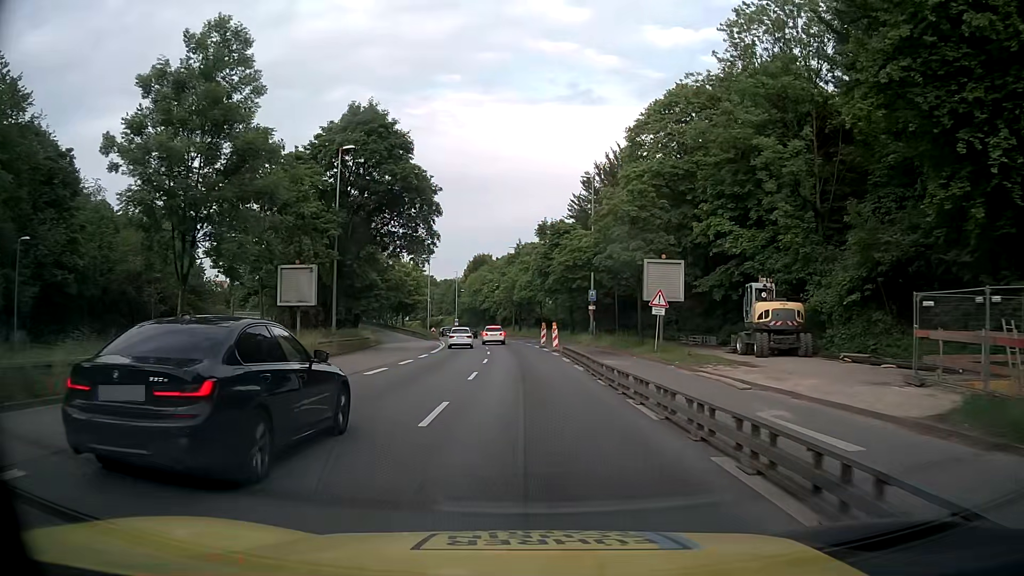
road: trunk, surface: asphalt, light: Day
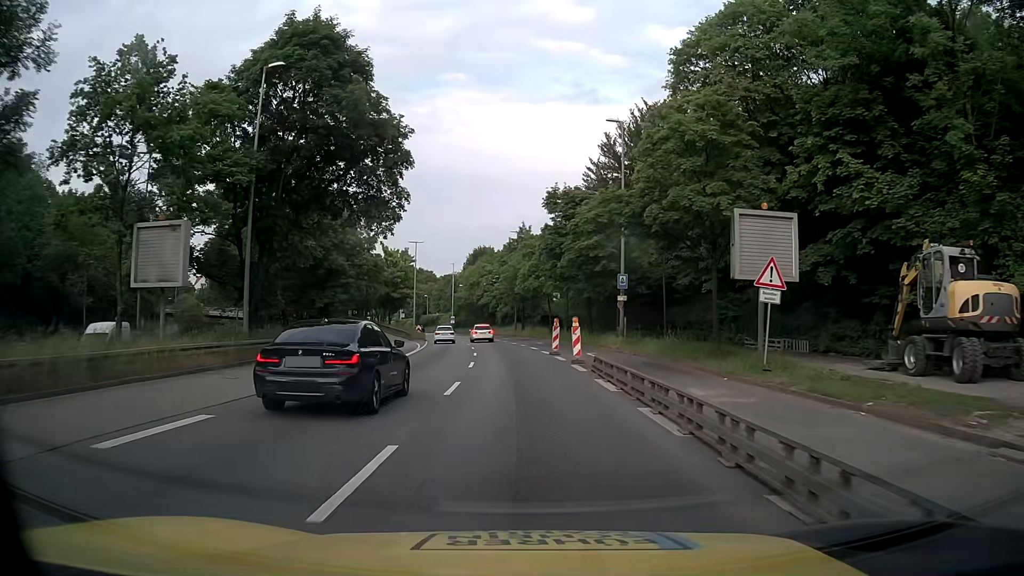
(+0.3, +13.8) m; +1°
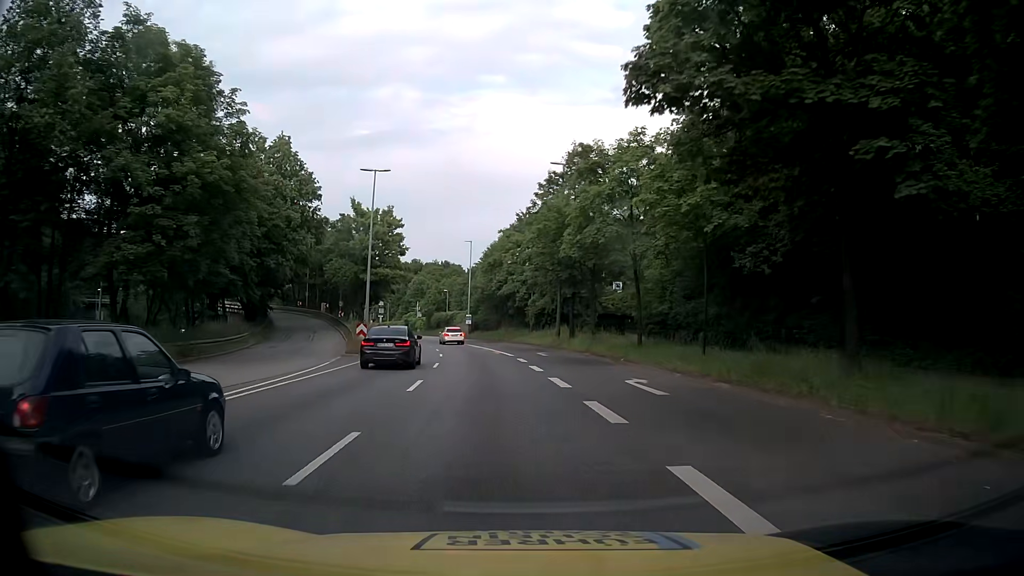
(-0.8, +34.7) m; -3°
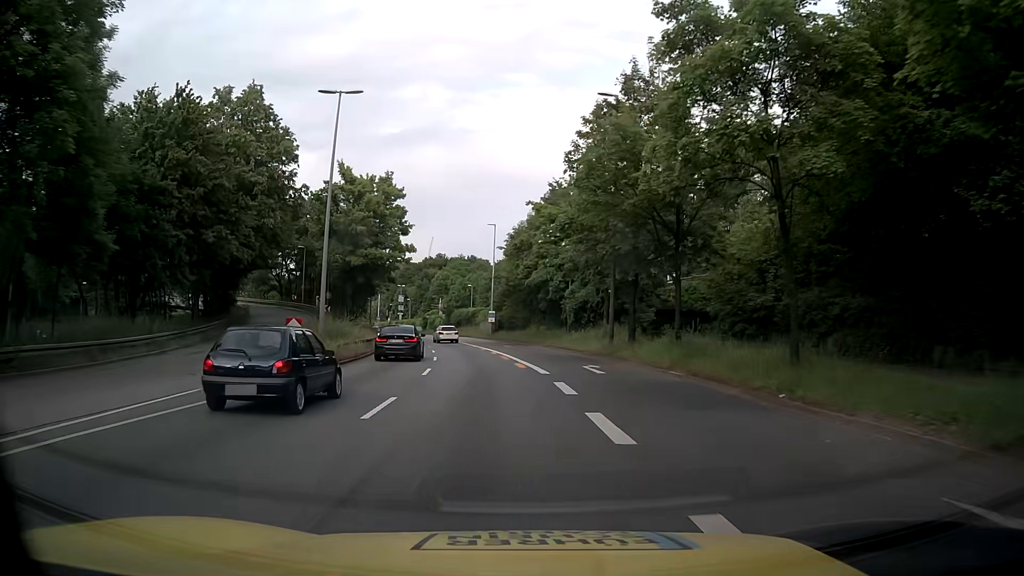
(-0.5, +13.6) m; -3°
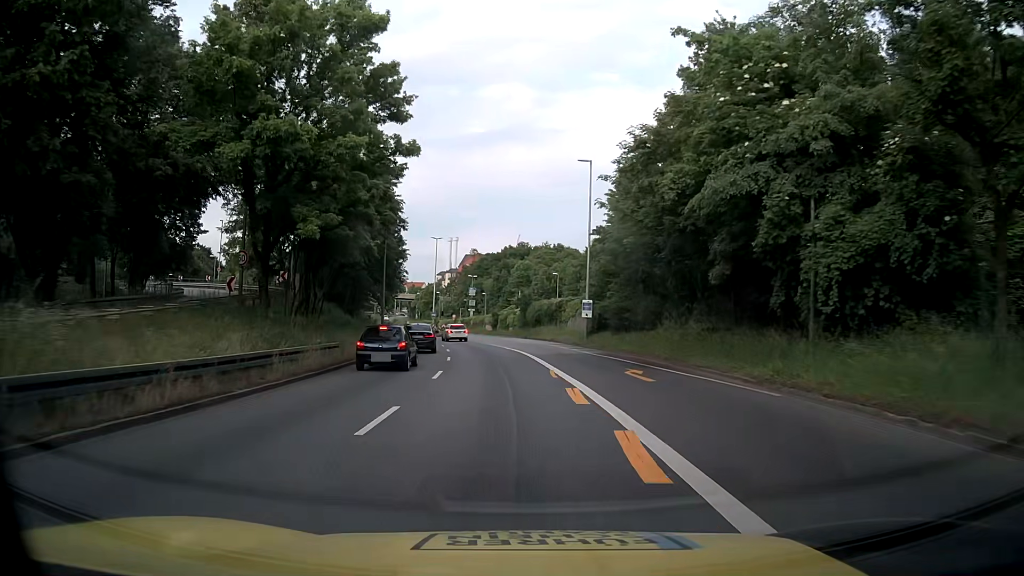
(-1.6, +29.2) m; -7°
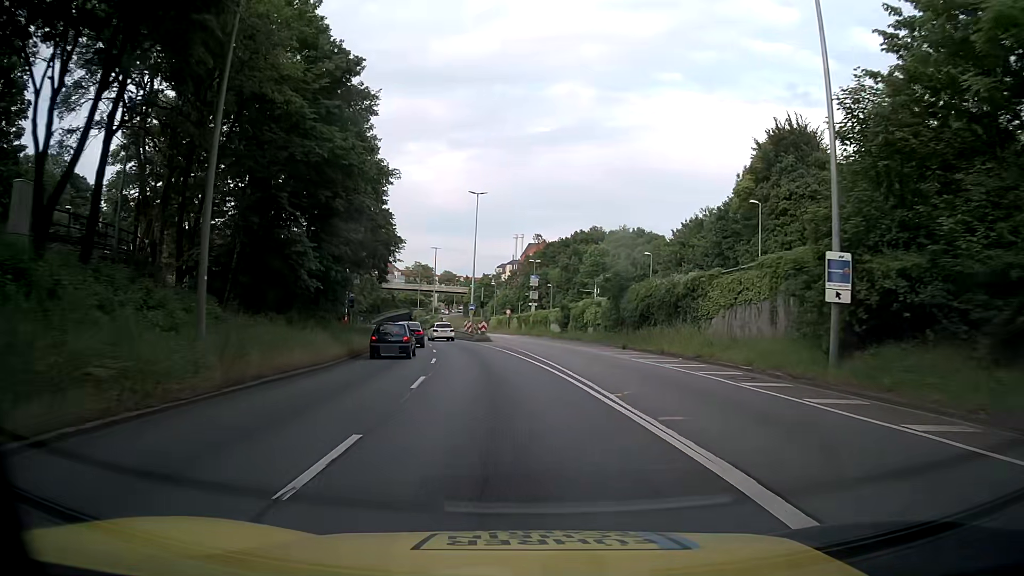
(-1.7, +30.5) m; -6°
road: trunk_link
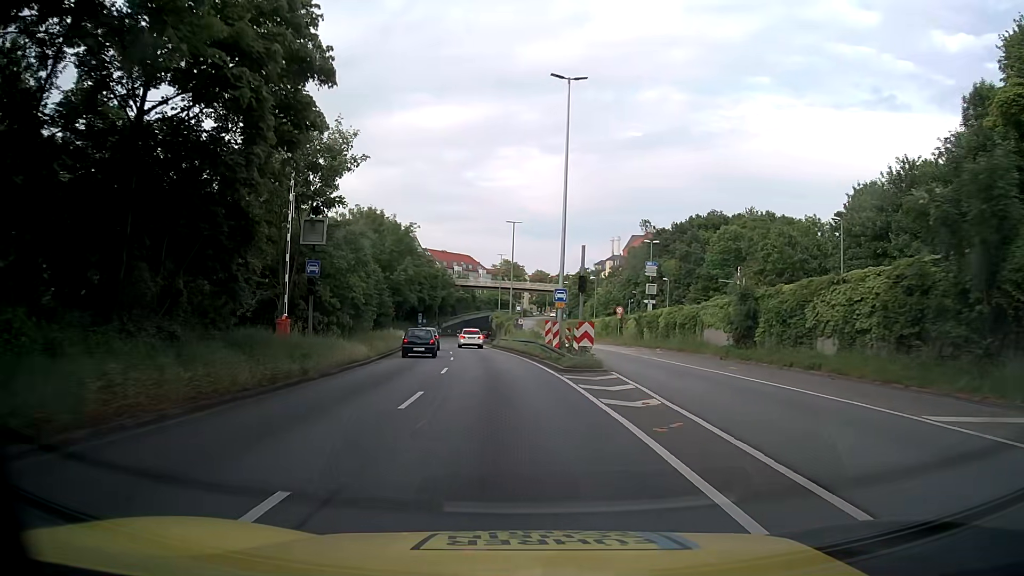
(-1.8, +29.9) m; -8°
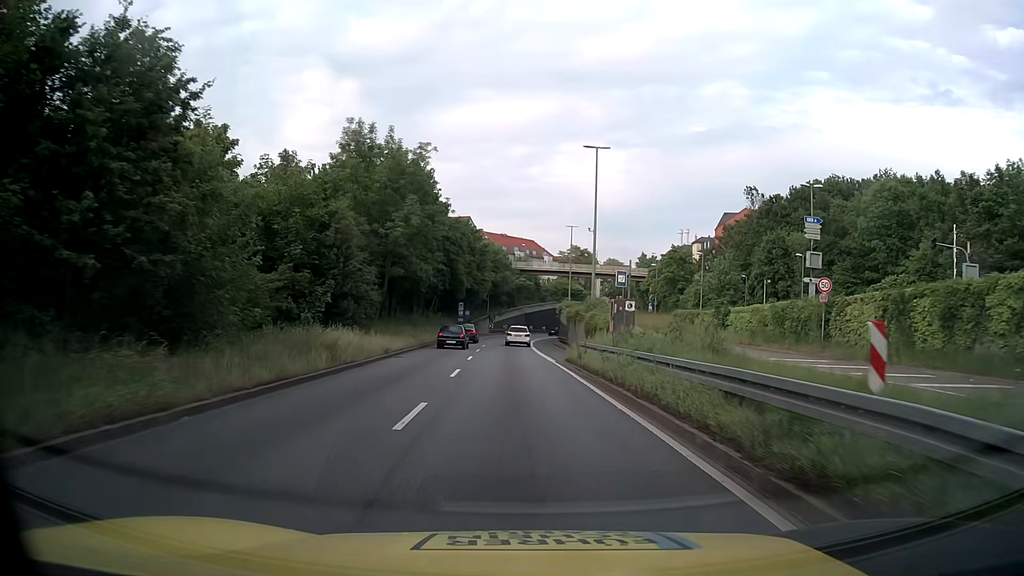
(-1.5, +29.7) m; -5°
(0, +10) (0, +20) (-1, +30) (-1, +40) (-1, +50) (-1, +60) (-1, +70) (-1, +80) (0, +90) (0, +100) m
